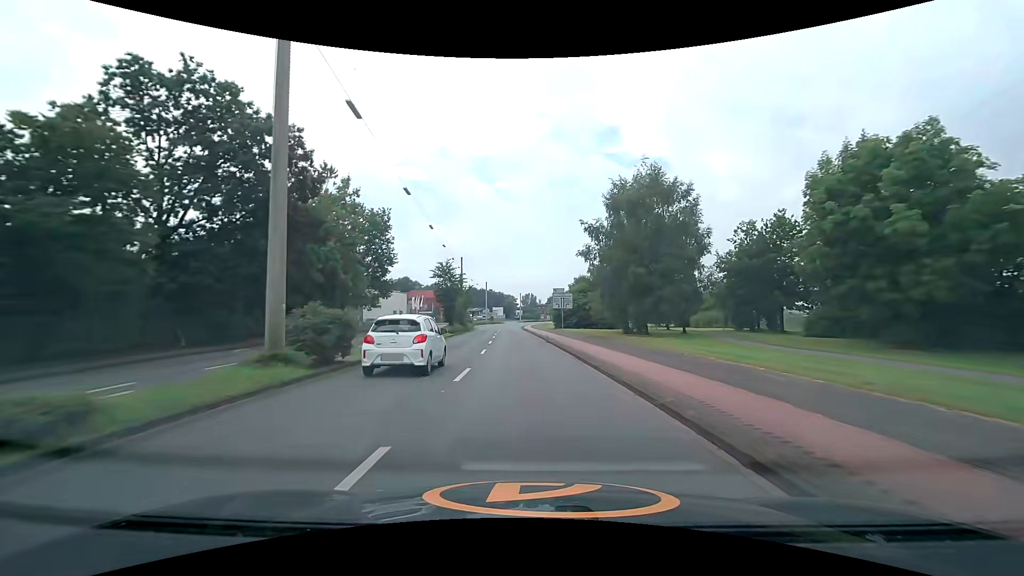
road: secondary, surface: asphalt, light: Day
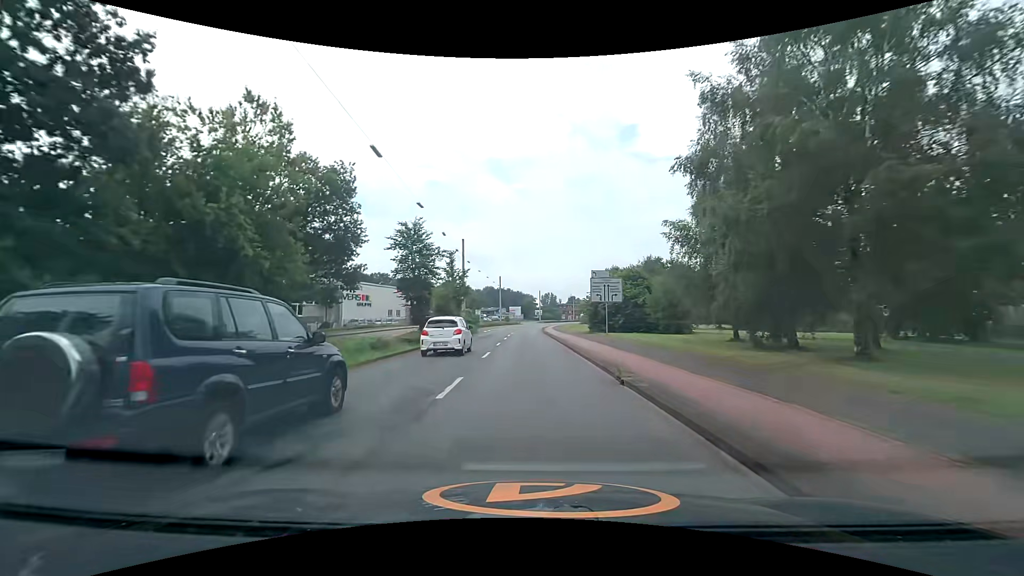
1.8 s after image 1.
(-0.4, +20.2) m; -2°
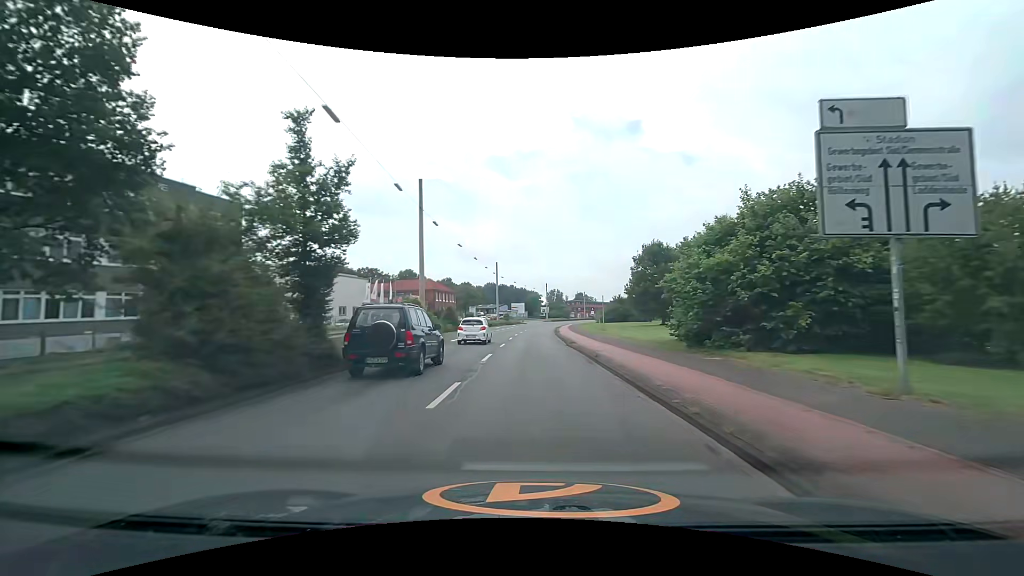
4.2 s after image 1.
(-0.3, +28.0) m; -1°
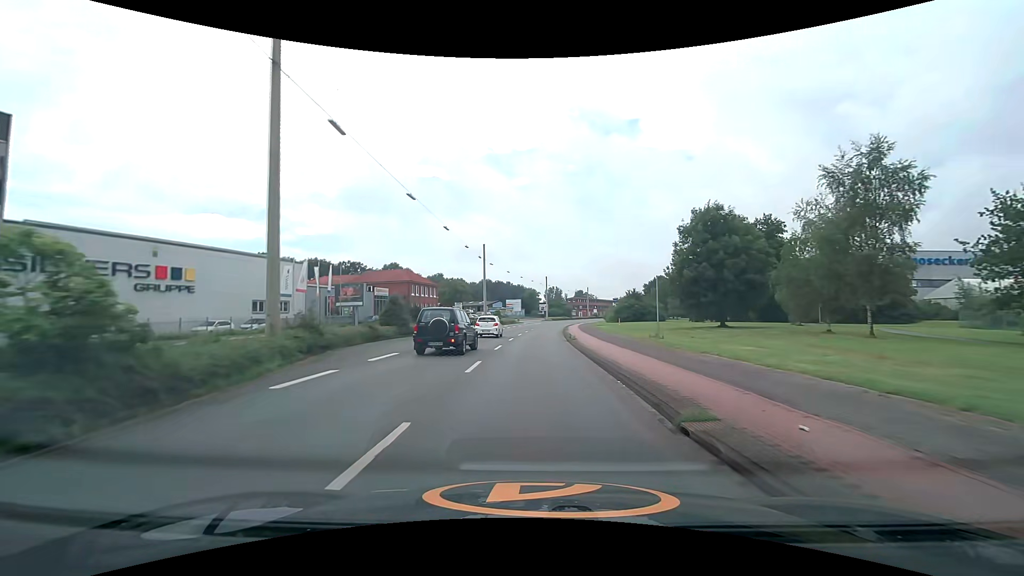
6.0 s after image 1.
(0.0, +21.6) m; 0°
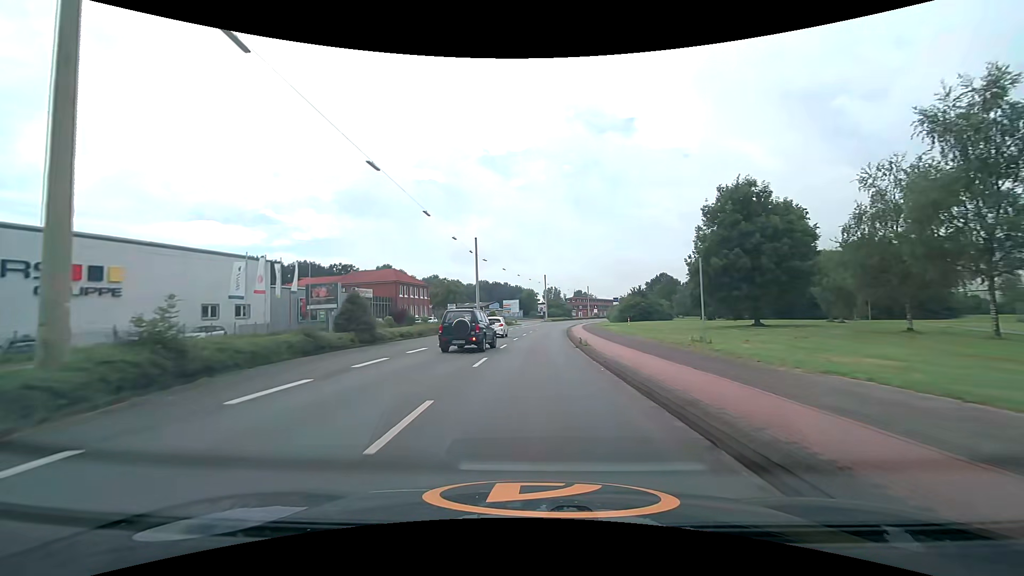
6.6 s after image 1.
(0.0, +7.4) m; 0°
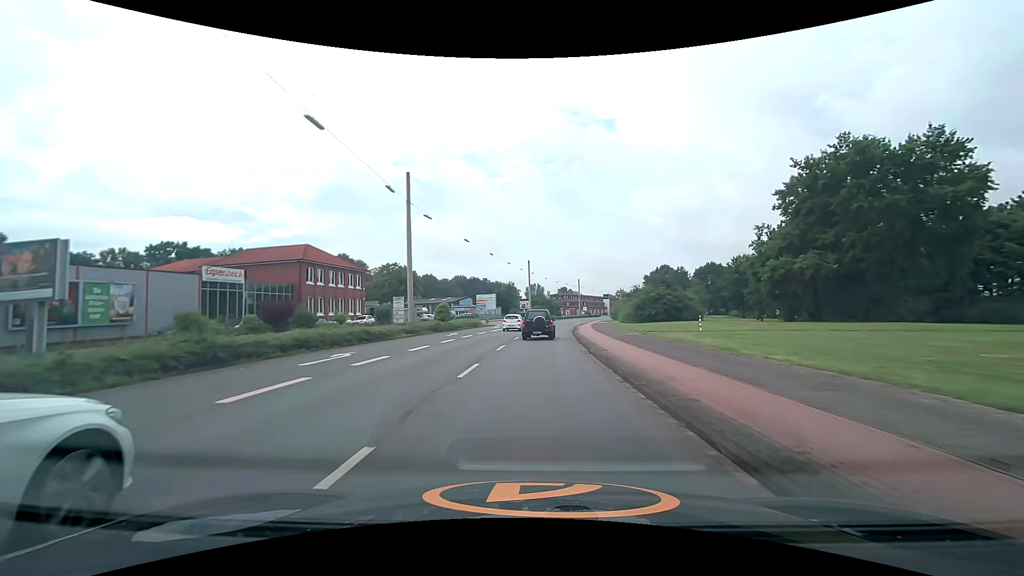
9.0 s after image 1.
(+0.4, +29.5) m; +2°
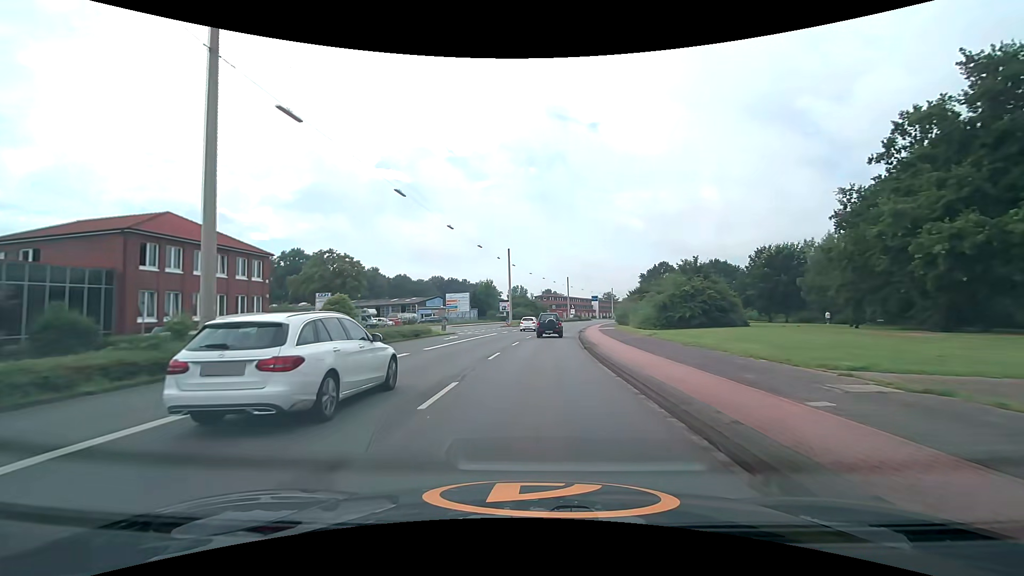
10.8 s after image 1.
(+0.3, +21.4) m; +2°
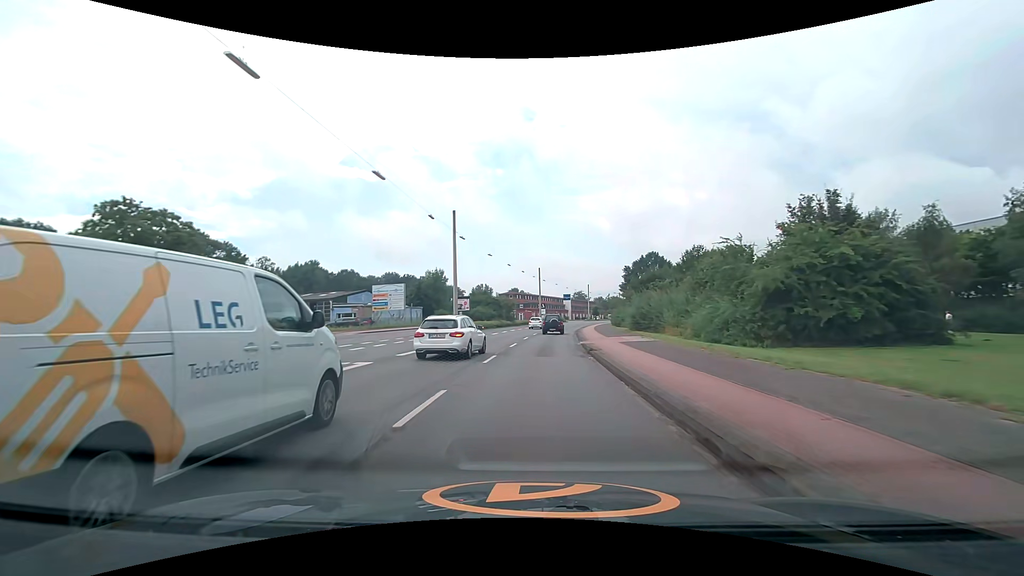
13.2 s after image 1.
(+0.9, +27.8) m; +4°
(0, +10) (+1, +20) (+1, +30) (+2, +40) (+3, +50) (+4, +60) (+5, +70) (+6, +80) (+8, +90) (+10, +99) m
